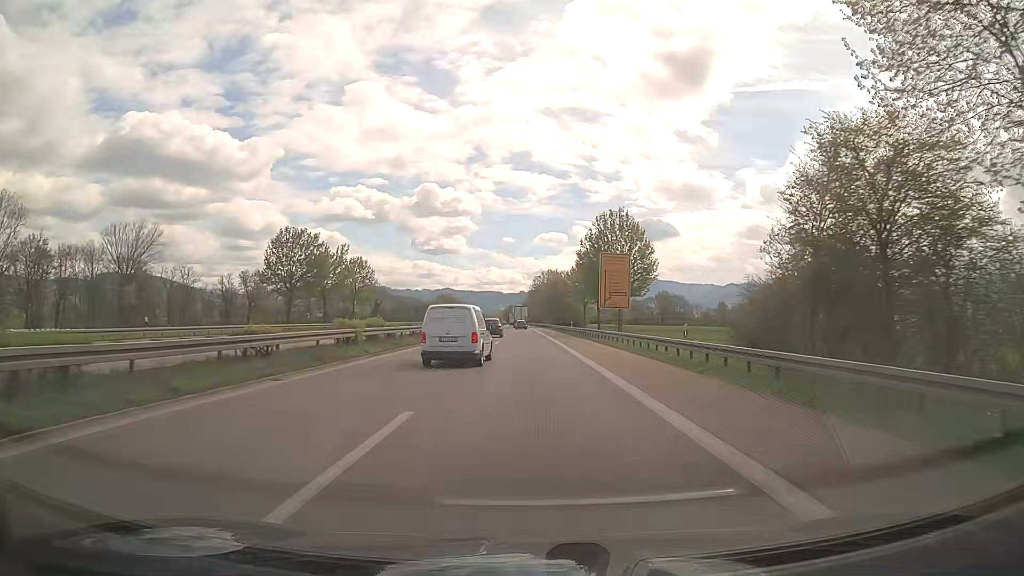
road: trunk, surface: asphalt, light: Day
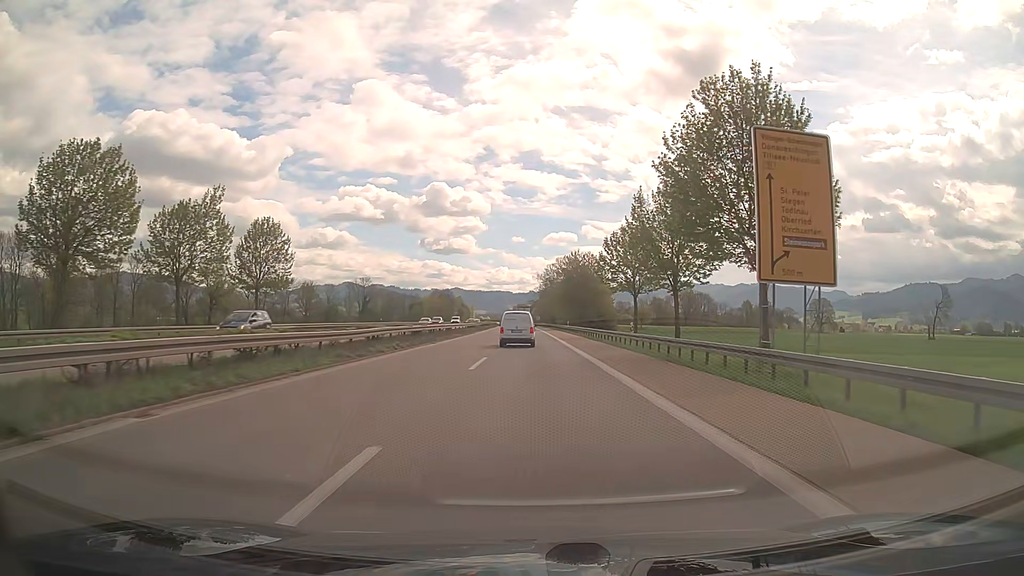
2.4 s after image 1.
(-0.3, +37.3) m; -1°
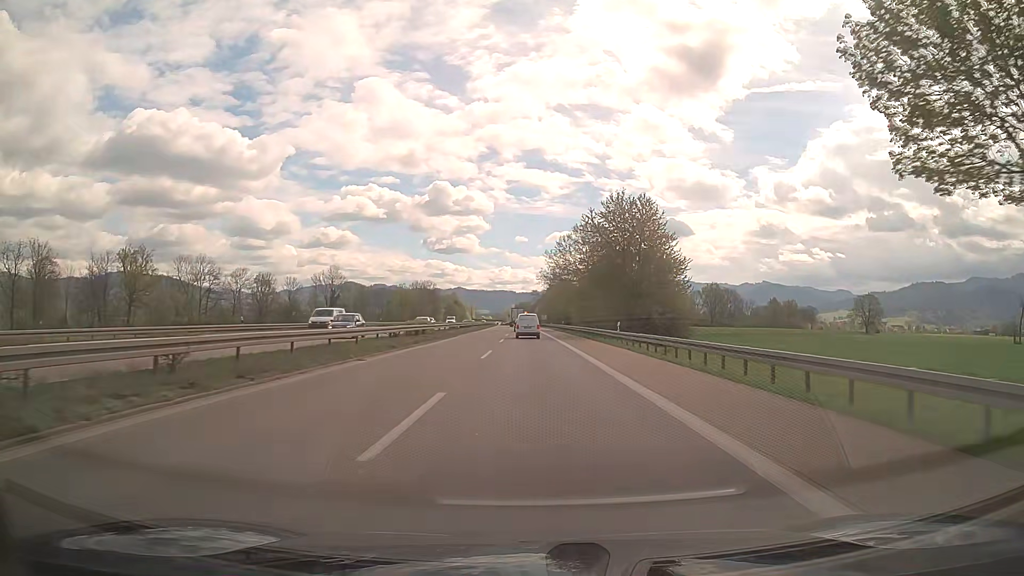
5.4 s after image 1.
(0.0, +46.6) m; 0°
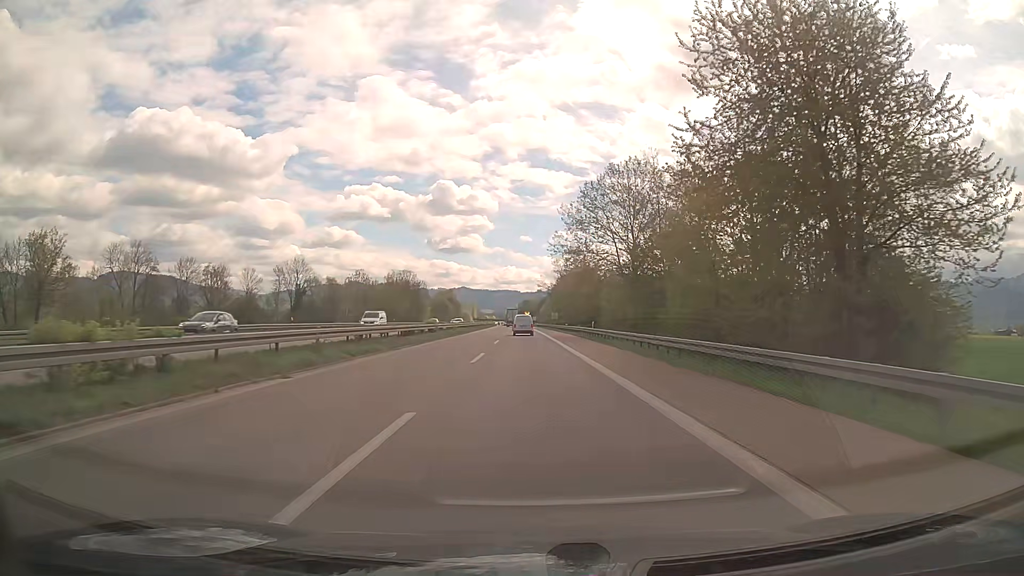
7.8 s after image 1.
(-0.2, +37.2) m; 0°
